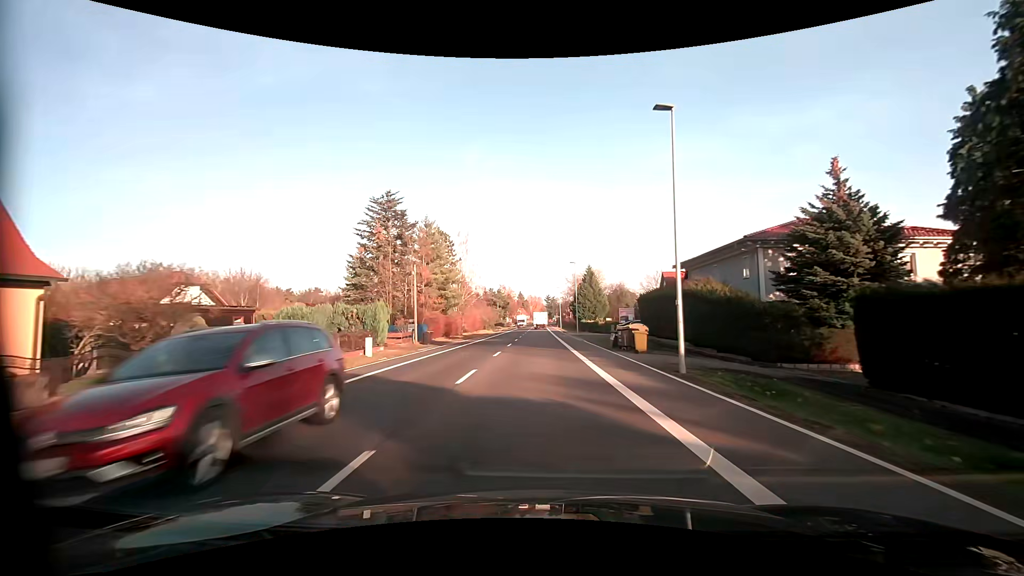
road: primary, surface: asphalt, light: Day
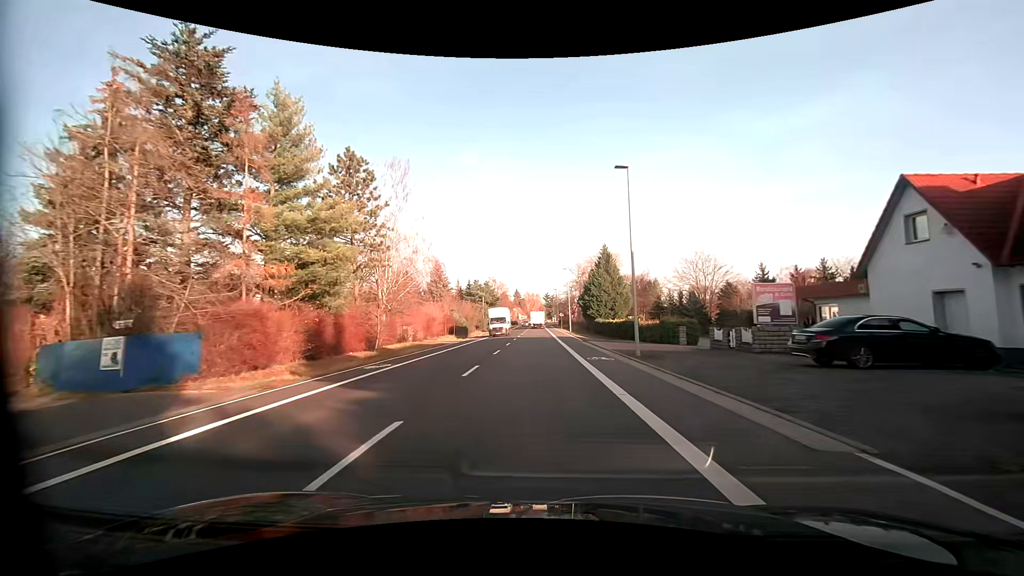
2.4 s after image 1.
(+0.1, +34.4) m; 0°
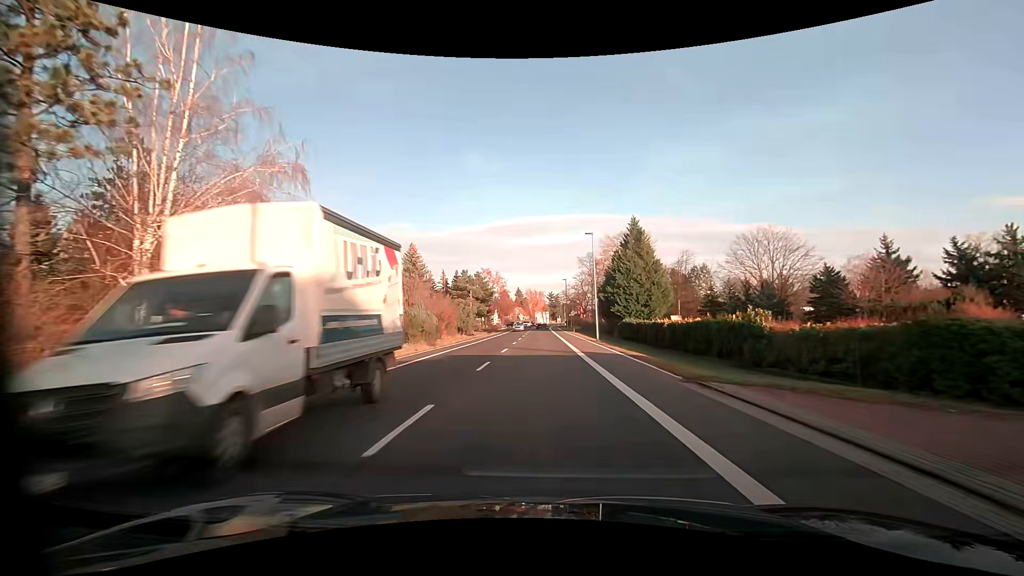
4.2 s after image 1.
(0.0, +25.7) m; 0°
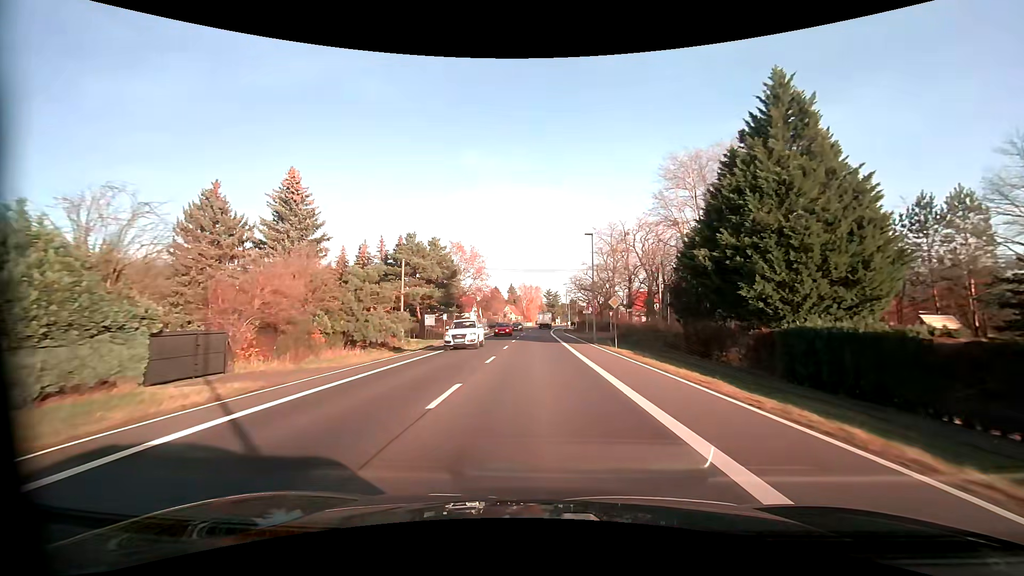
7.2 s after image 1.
(+0.3, +42.1) m; +1°
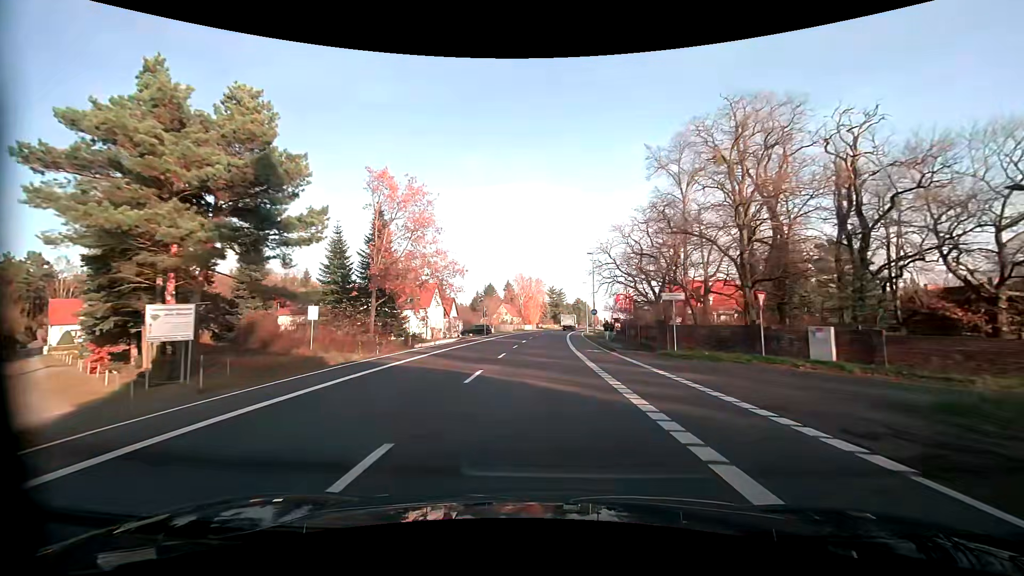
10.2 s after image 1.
(-0.2, +41.6) m; 0°
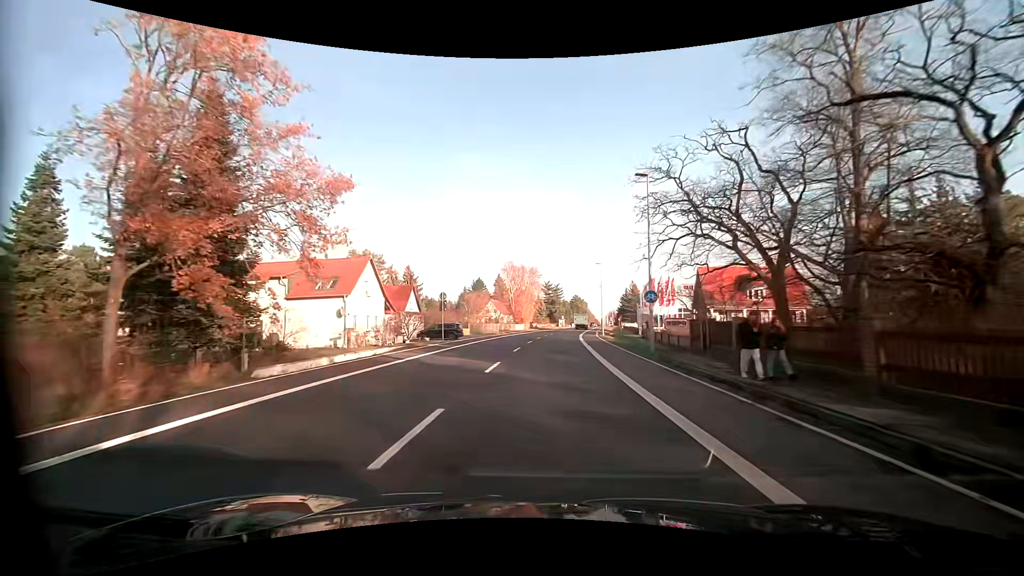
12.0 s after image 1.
(+0.1, +25.1) m; +1°
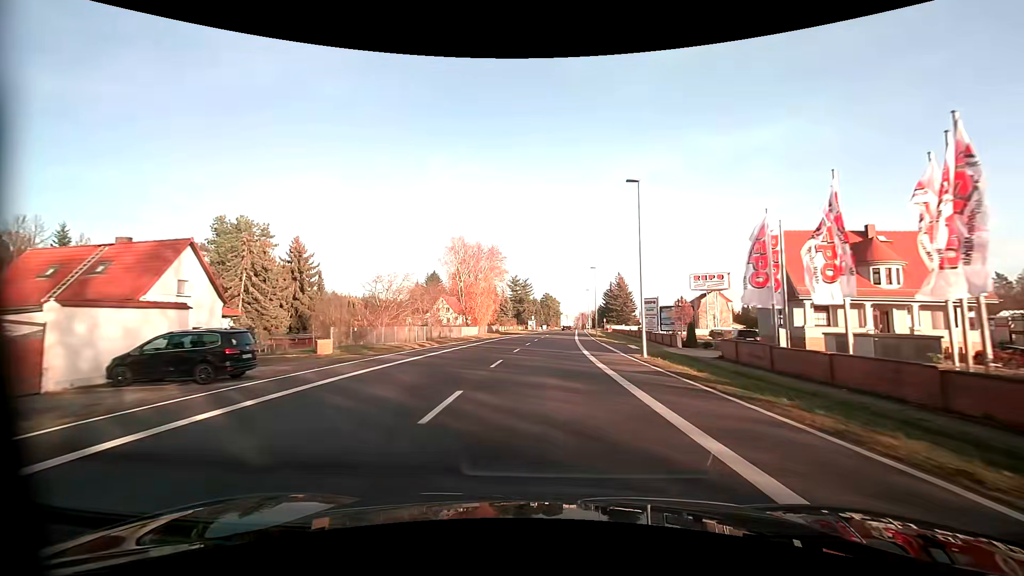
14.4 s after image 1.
(+1.1, +34.1) m; +4°
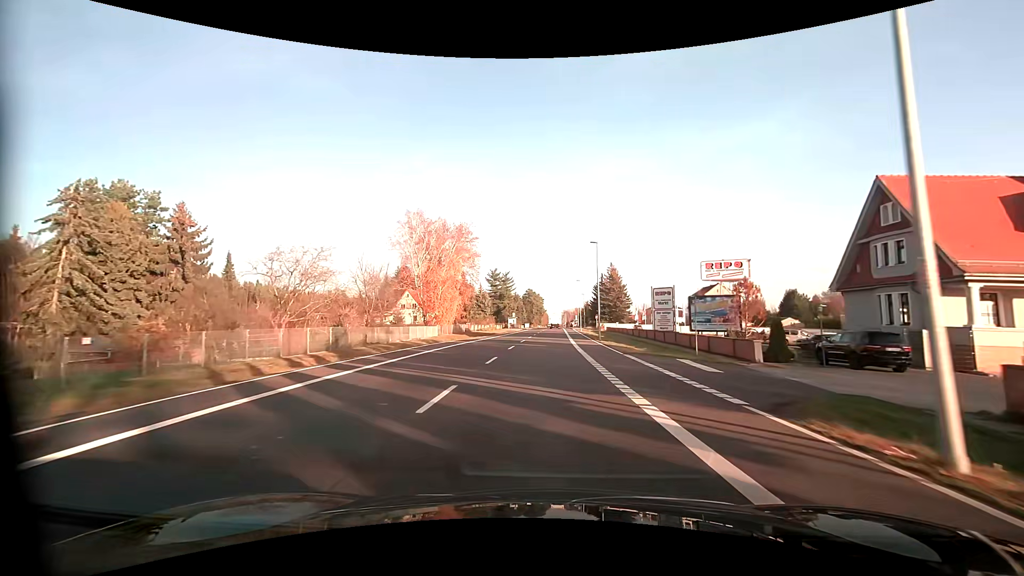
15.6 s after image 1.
(+0.3, +17.3) m; +2°
(0, +10) (0, +20) (+1, +30) (+1, +40) (+1, +50) (+2, +60) (+2, +70) (+3, +80) (+3, +90) (+4, +100) m
